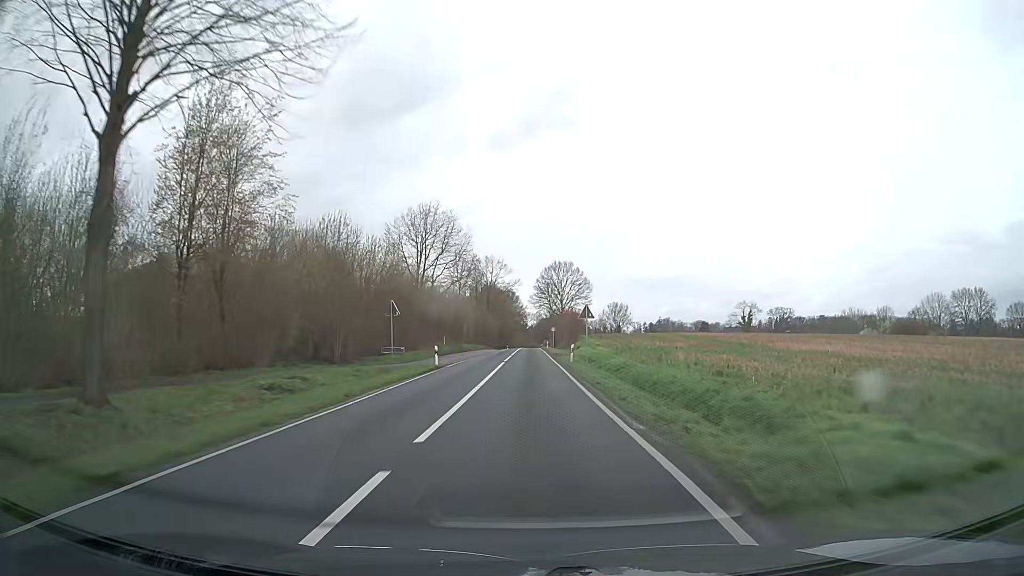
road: secondary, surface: asphalt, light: Day
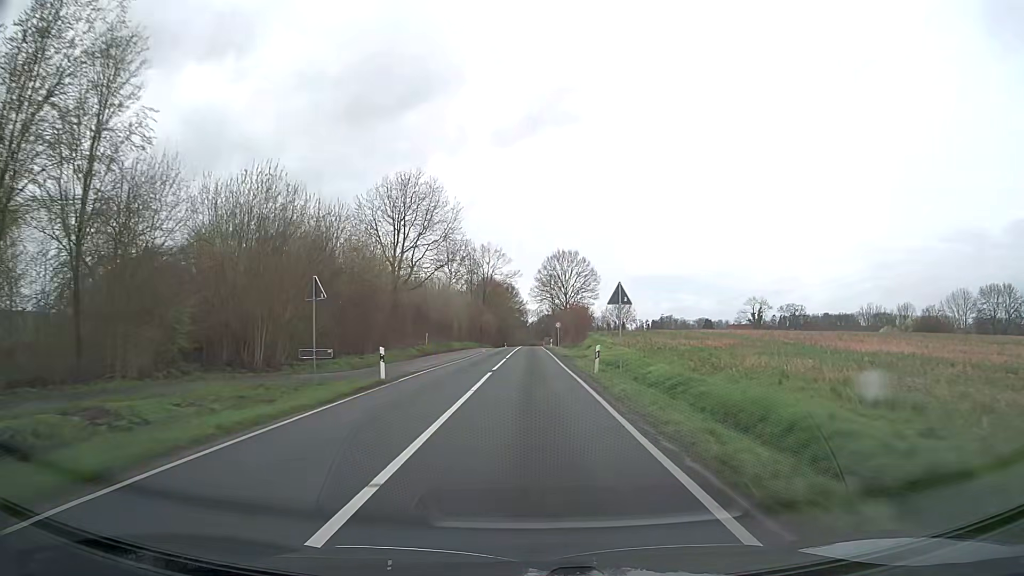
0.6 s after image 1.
(0.0, +12.7) m; 0°
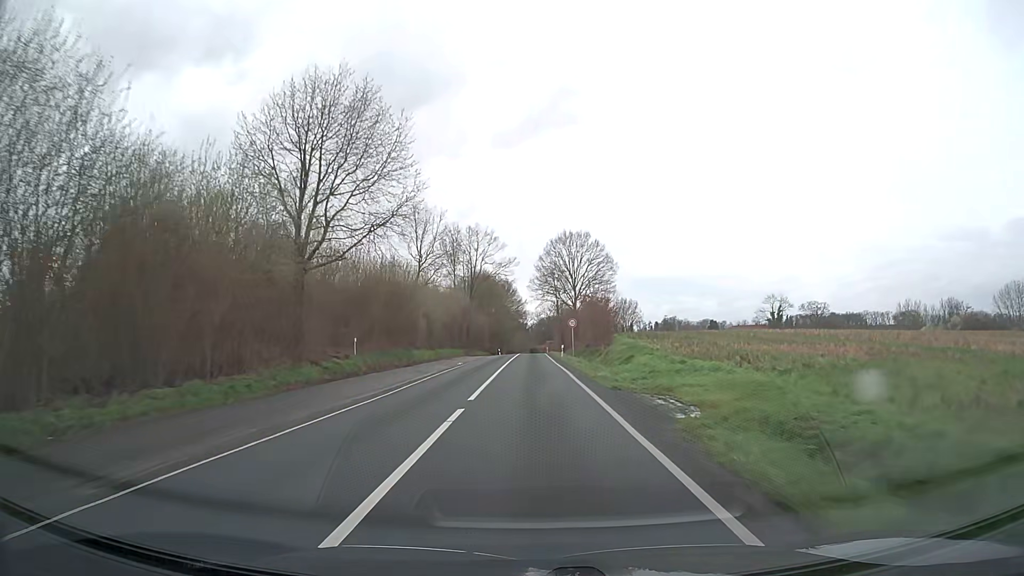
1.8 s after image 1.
(-0.1, +24.2) m; 0°
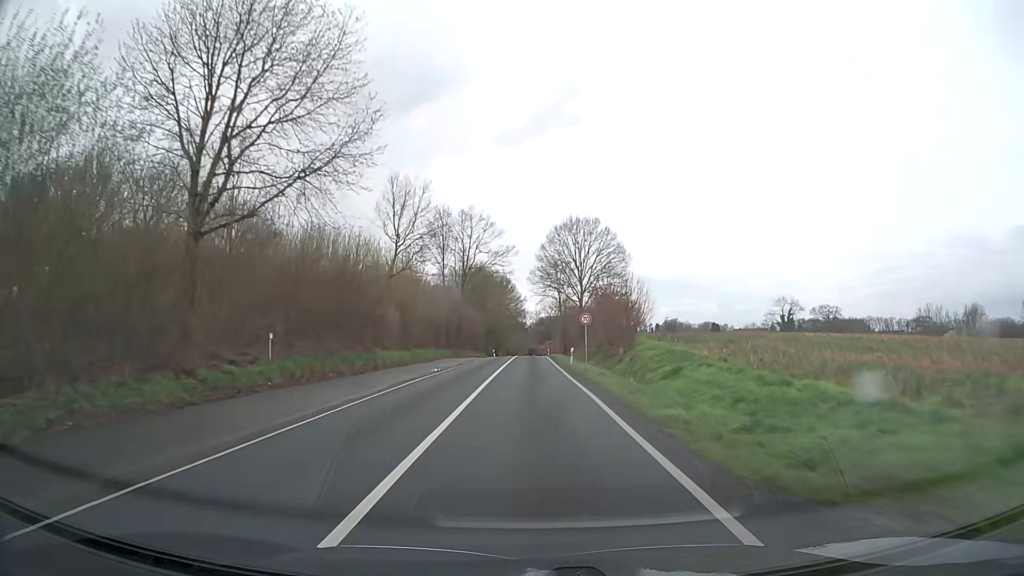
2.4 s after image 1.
(0.0, +11.6) m; 0°
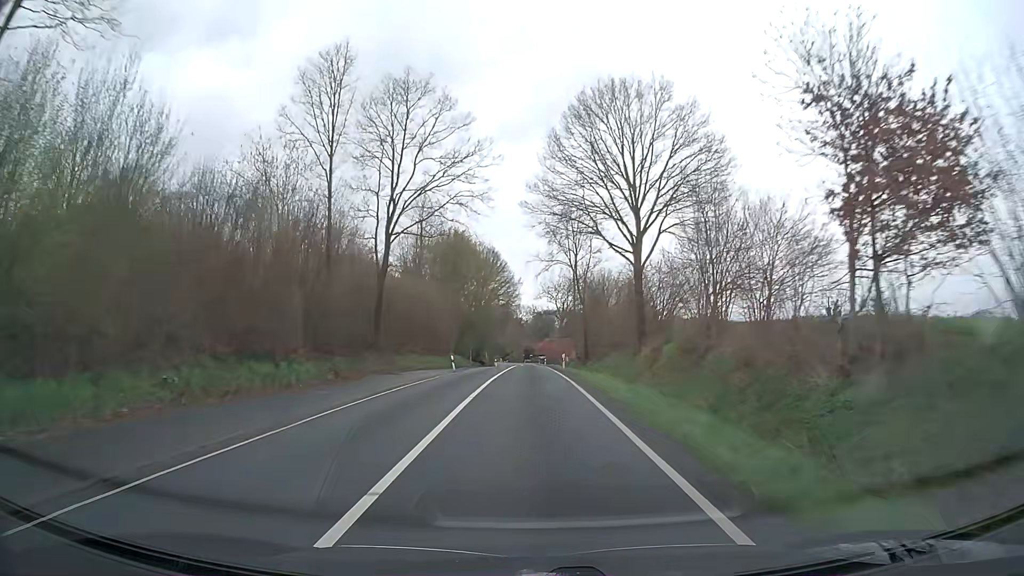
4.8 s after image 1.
(+0.3, +43.7) m; +1°
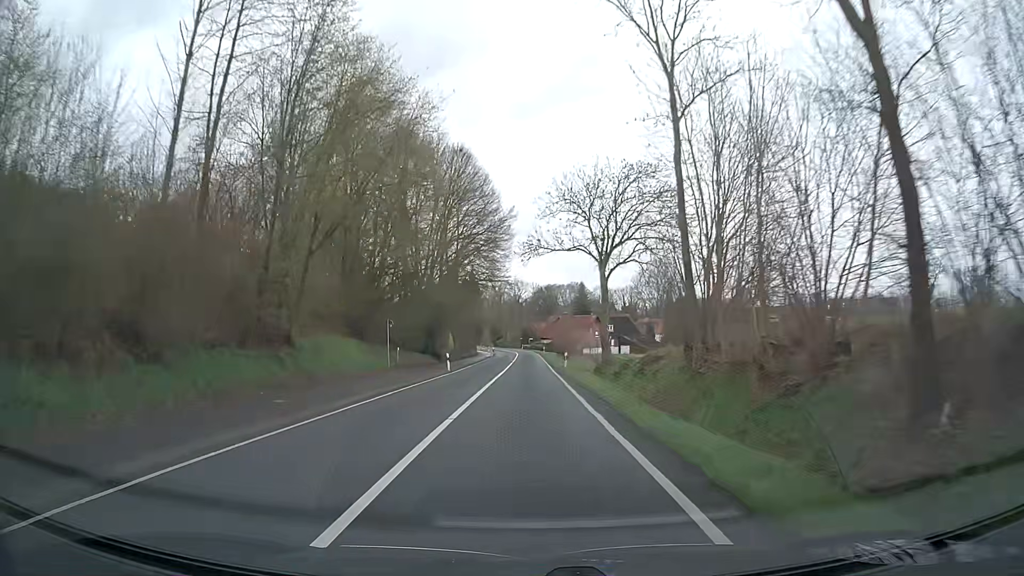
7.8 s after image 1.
(+0.1, +53.6) m; 0°
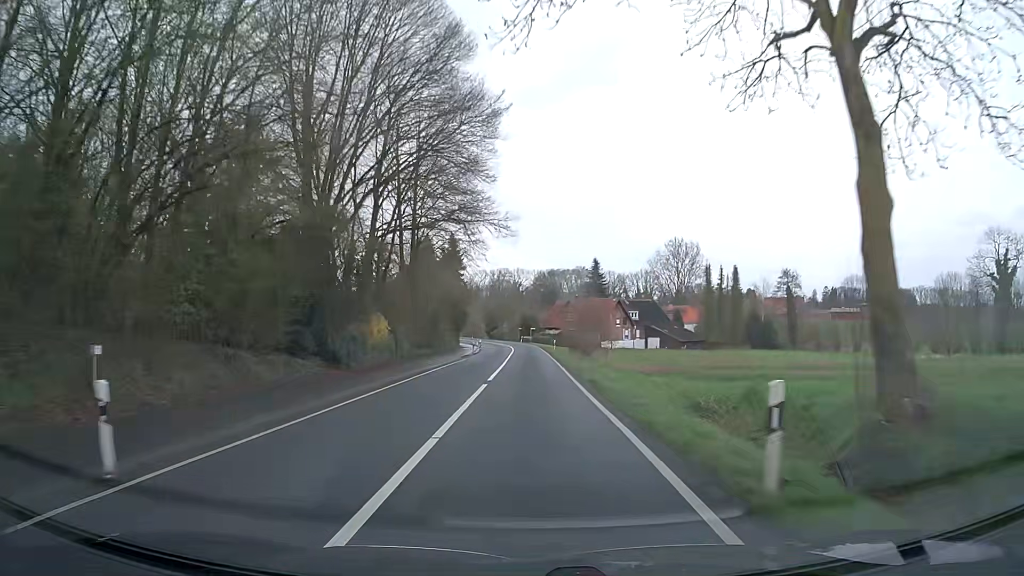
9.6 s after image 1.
(0.0, +33.1) m; 0°
